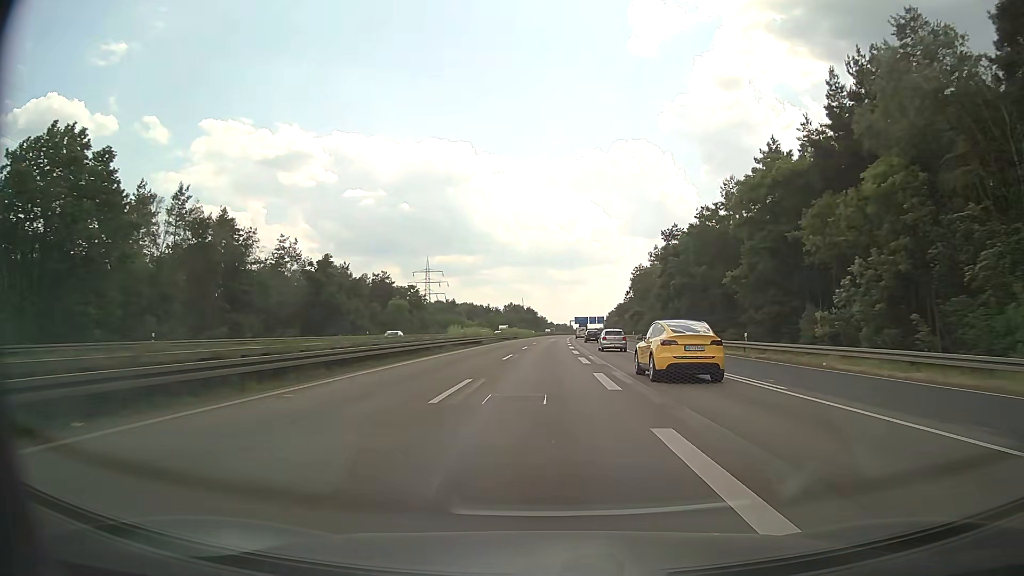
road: motorway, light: Day
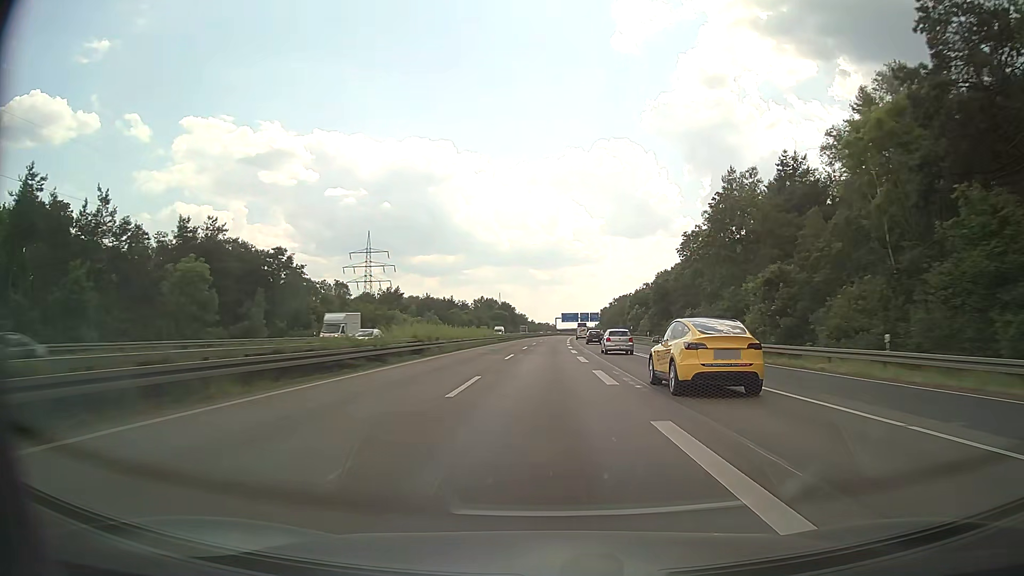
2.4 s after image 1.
(+0.9, +72.2) m; +2°
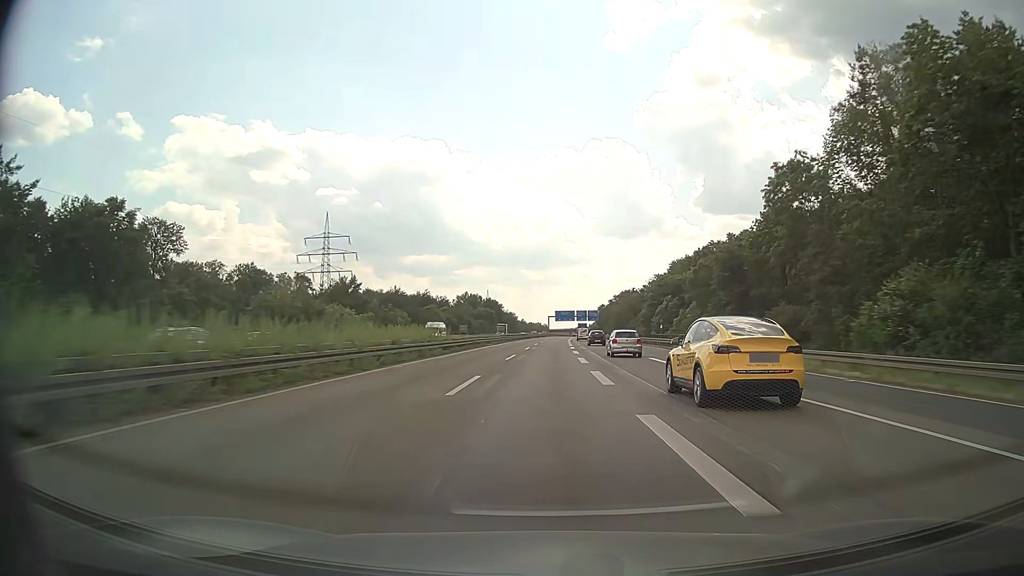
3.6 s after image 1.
(+0.2, +36.1) m; +1°
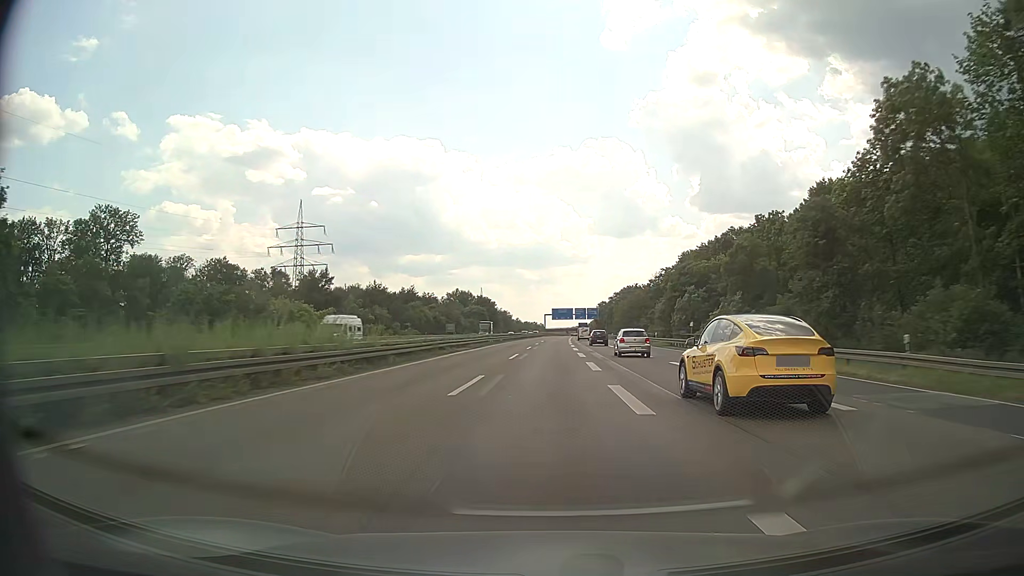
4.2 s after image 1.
(+0.1, +18.1) m; 0°
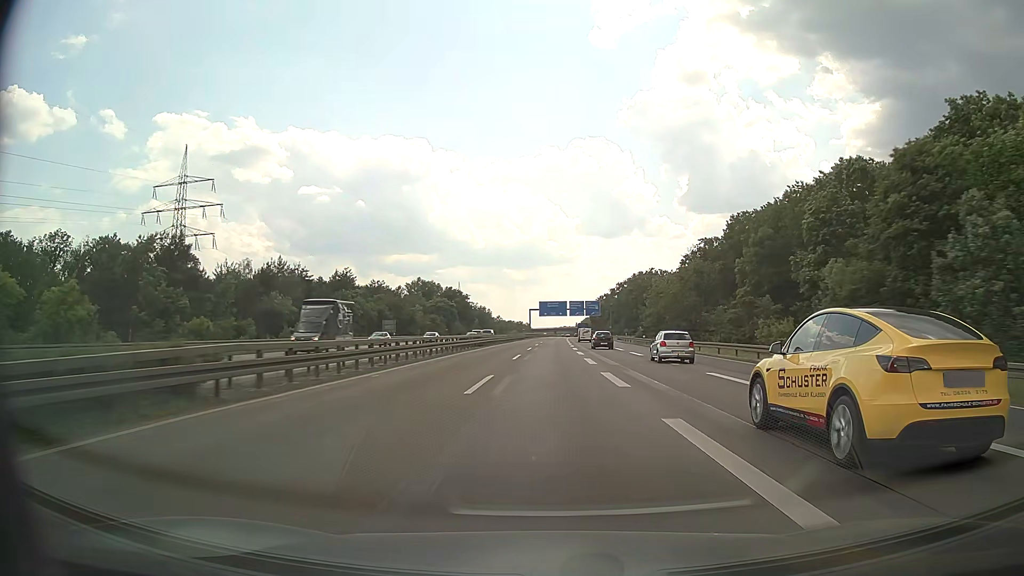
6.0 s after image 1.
(+0.6, +54.3) m; +1°
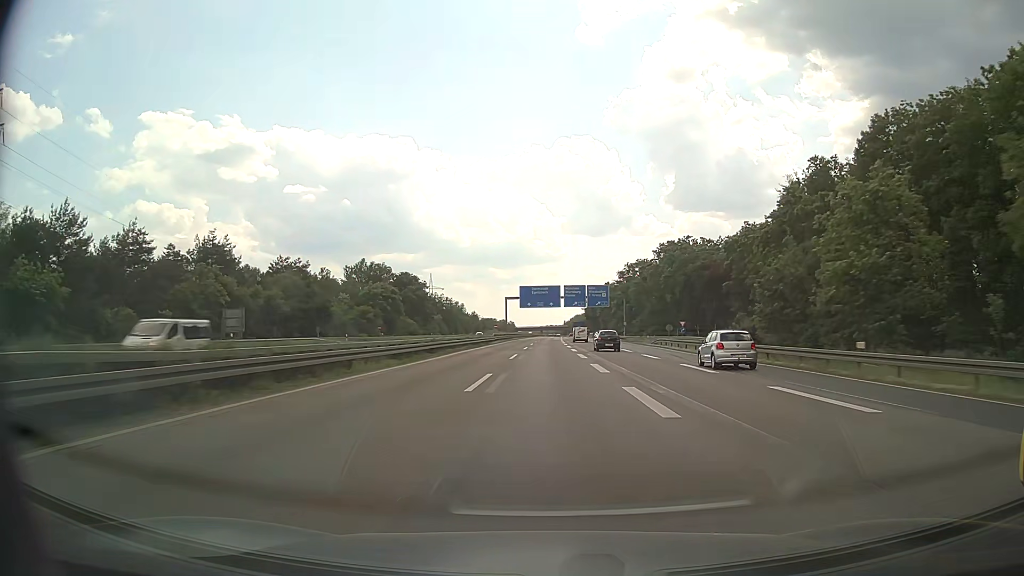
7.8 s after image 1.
(+0.5, +54.4) m; +1°
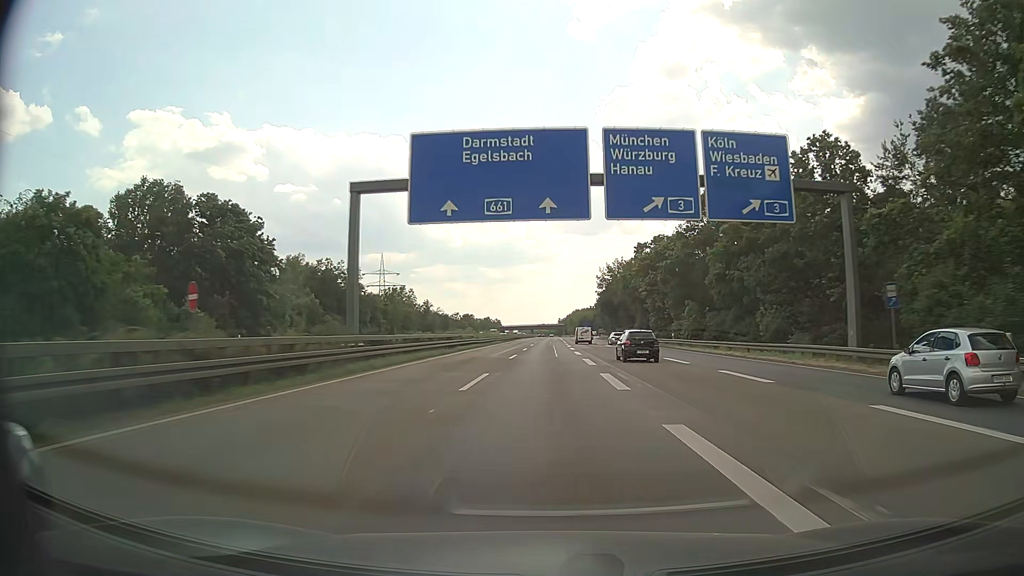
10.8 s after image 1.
(+0.7, +90.9) m; +1°
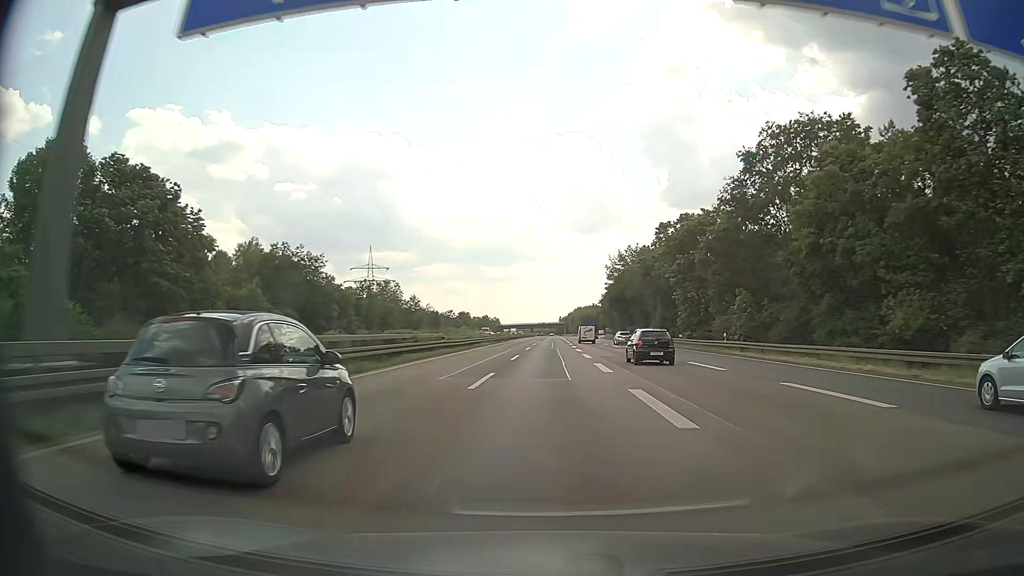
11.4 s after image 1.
(0.0, +18.2) m; 0°
(0, +10) (0, +20) (0, +30) (0, +40) (0, +50) (+1, +60) (+1, +70) (+1, +80) (+1, +90) (+1, +100) m
